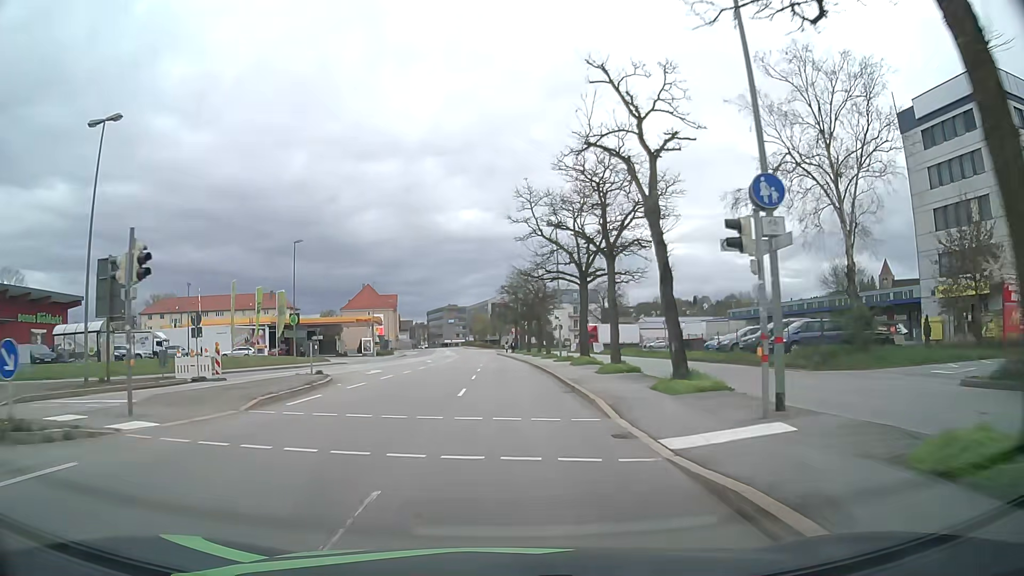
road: primary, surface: asphalt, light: Day
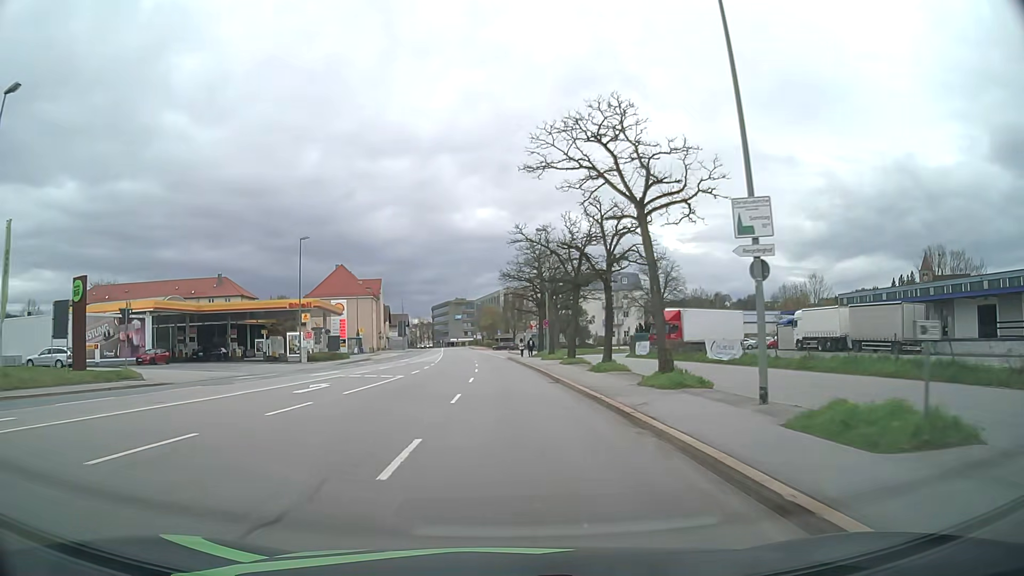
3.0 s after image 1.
(0.0, +38.6) m; -1°
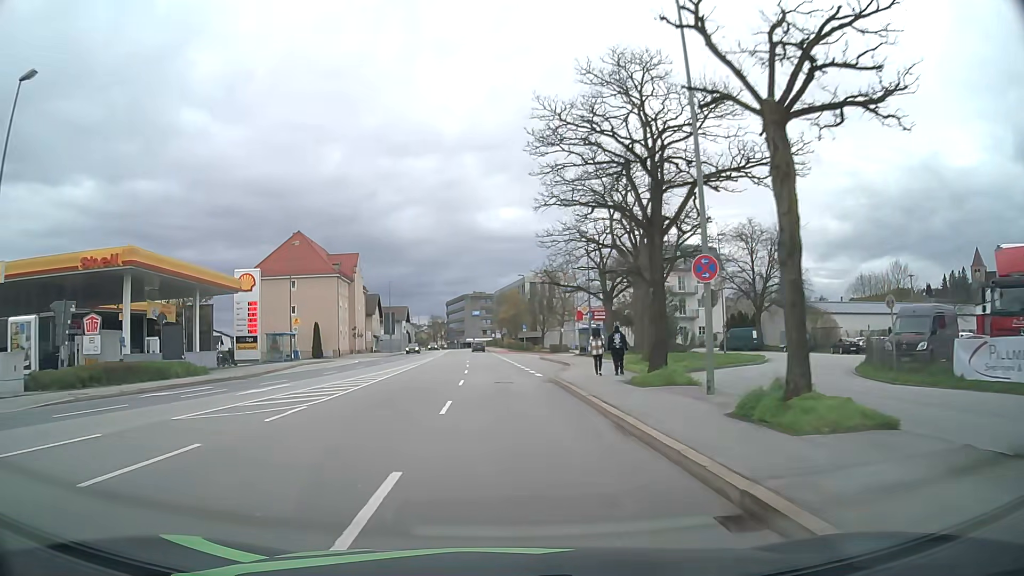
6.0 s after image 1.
(-0.5, +38.5) m; -2°
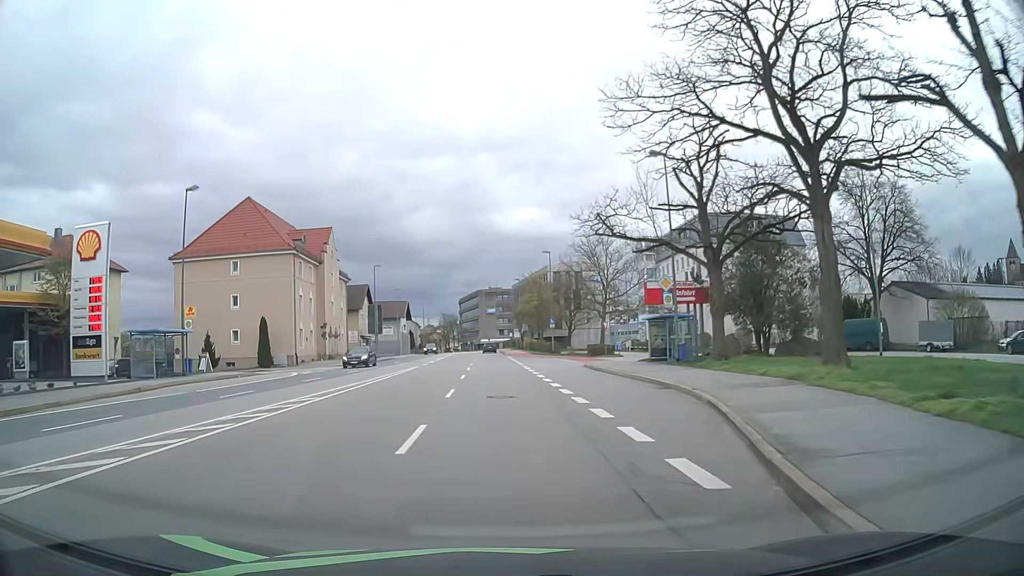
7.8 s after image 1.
(-0.2, +23.1) m; -1°
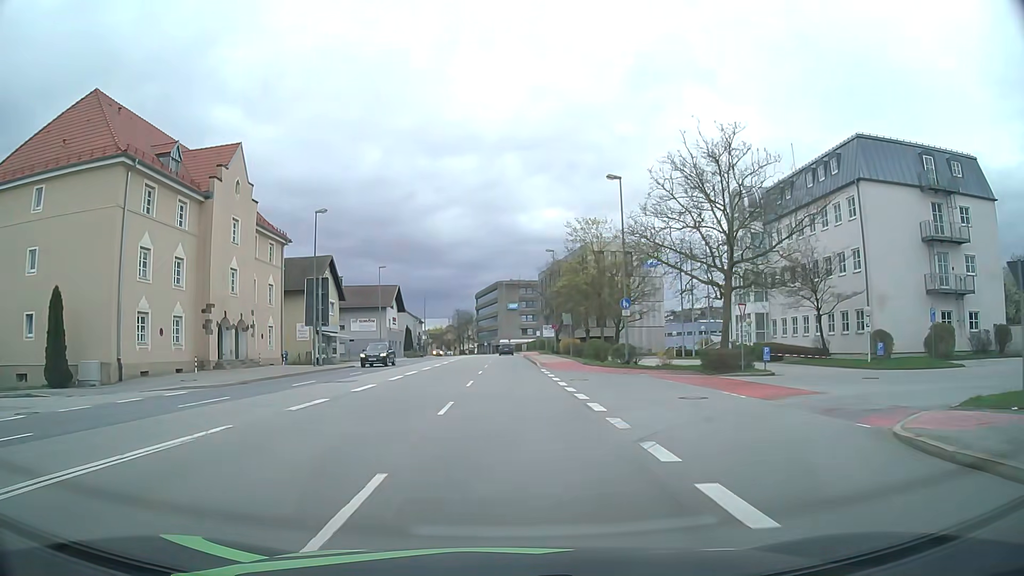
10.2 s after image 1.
(-0.6, +31.4) m; -2°
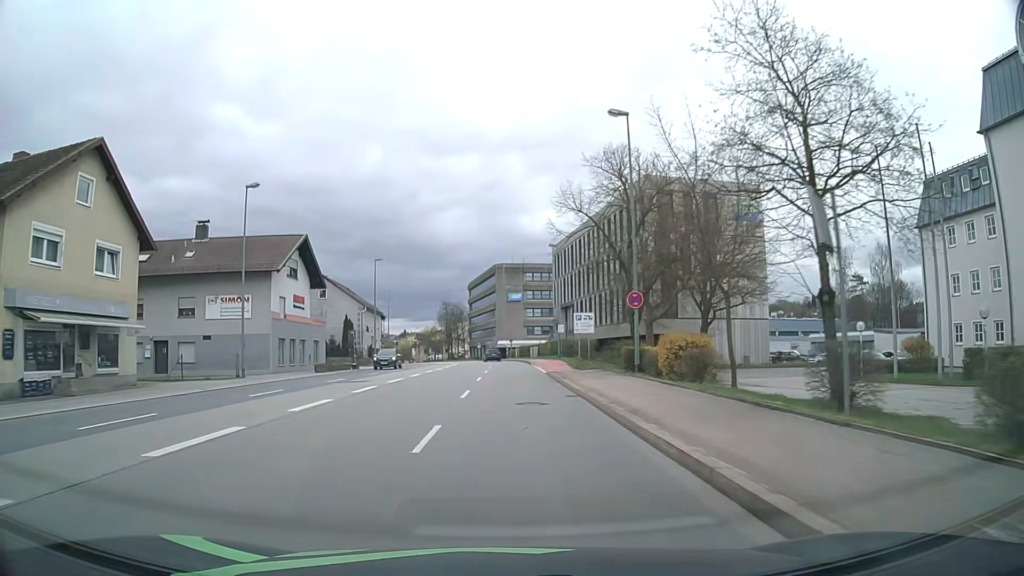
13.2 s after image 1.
(-0.2, +40.8) m; 0°
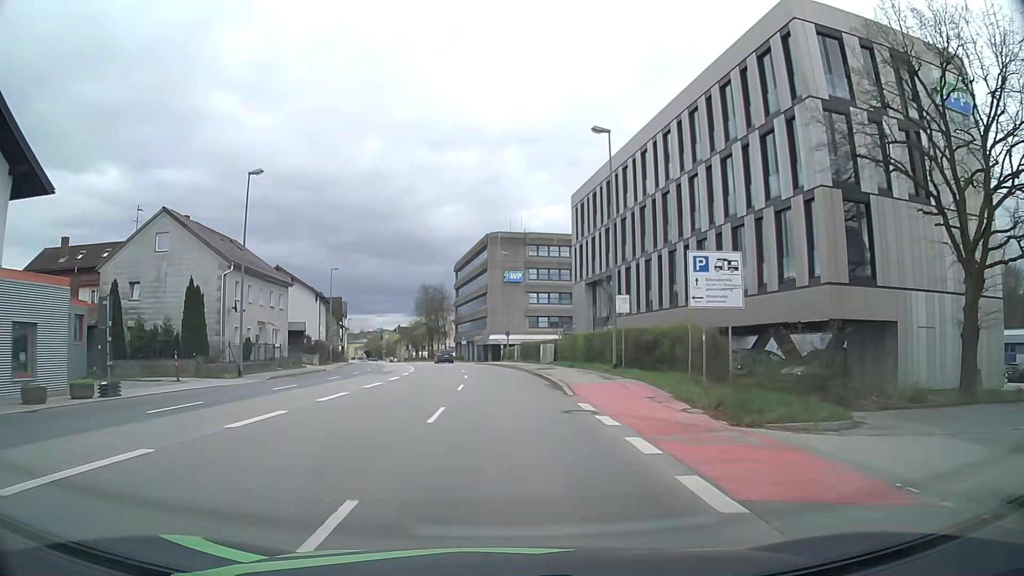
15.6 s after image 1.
(+0.3, +32.7) m; 0°
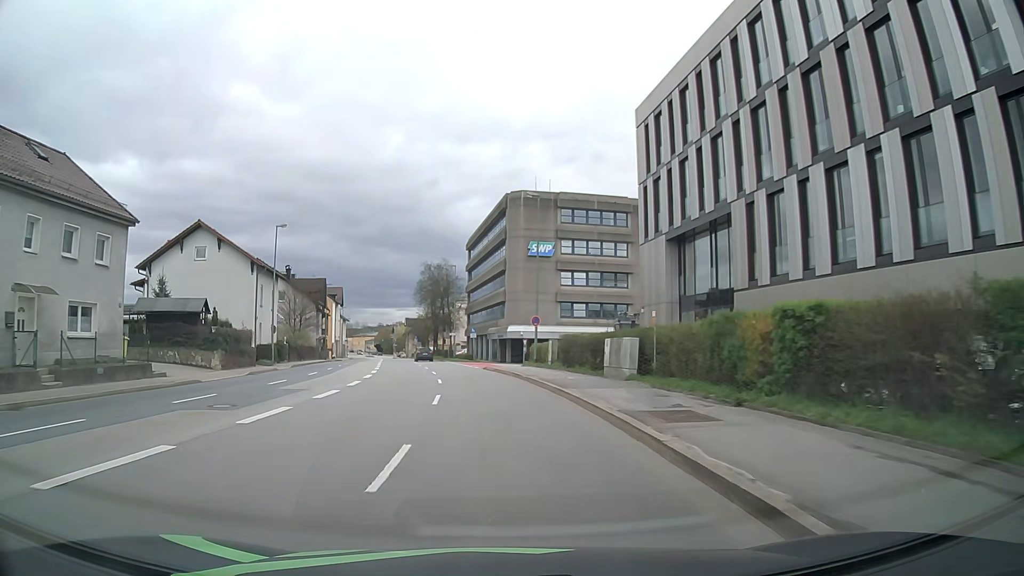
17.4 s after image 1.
(-0.2, +23.7) m; -2°
(0, +10) (-1, +20) (-2, +30) (-3, +40) (-5, +50) (-6, +60) (-8, +69) (-10, +79) (-11, +89) (-13, +99) m
